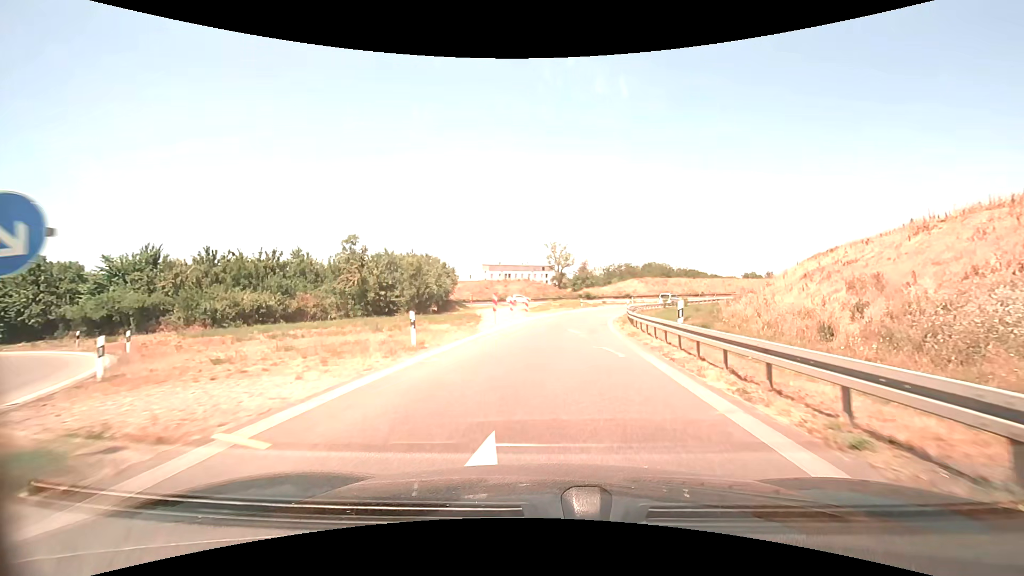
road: motorway_link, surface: asphalt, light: Day
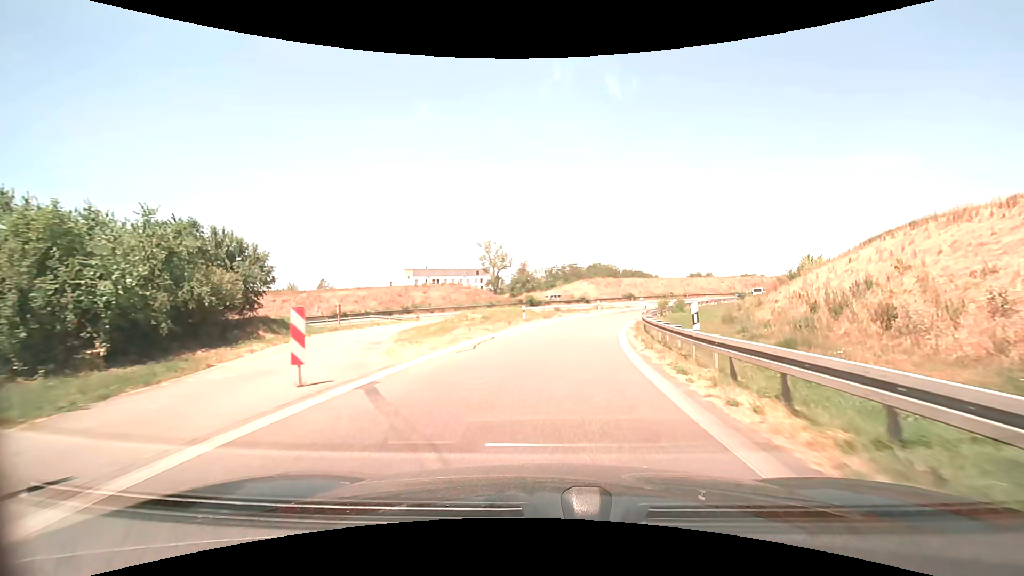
(+1.8, +28.8) m; +7°
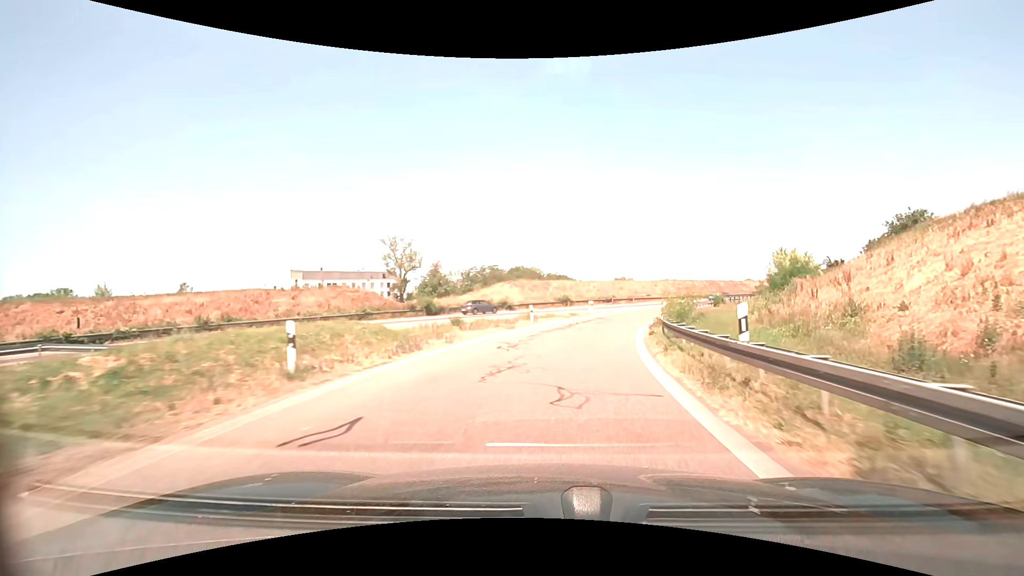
(+1.4, +23.1) m; +9°
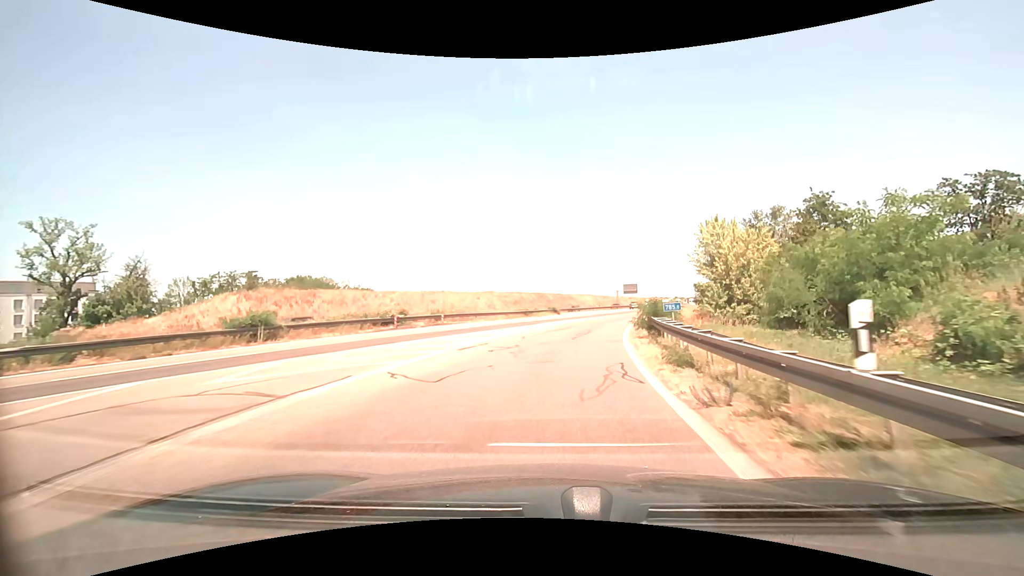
(+7.2, +39.8) m; +21°
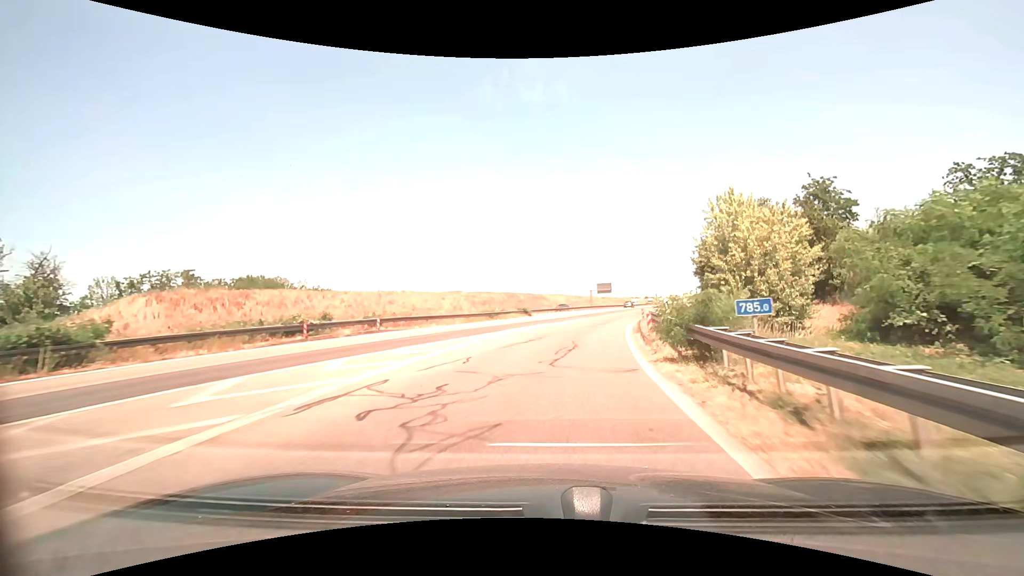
(+0.2, +8.5) m; +3°
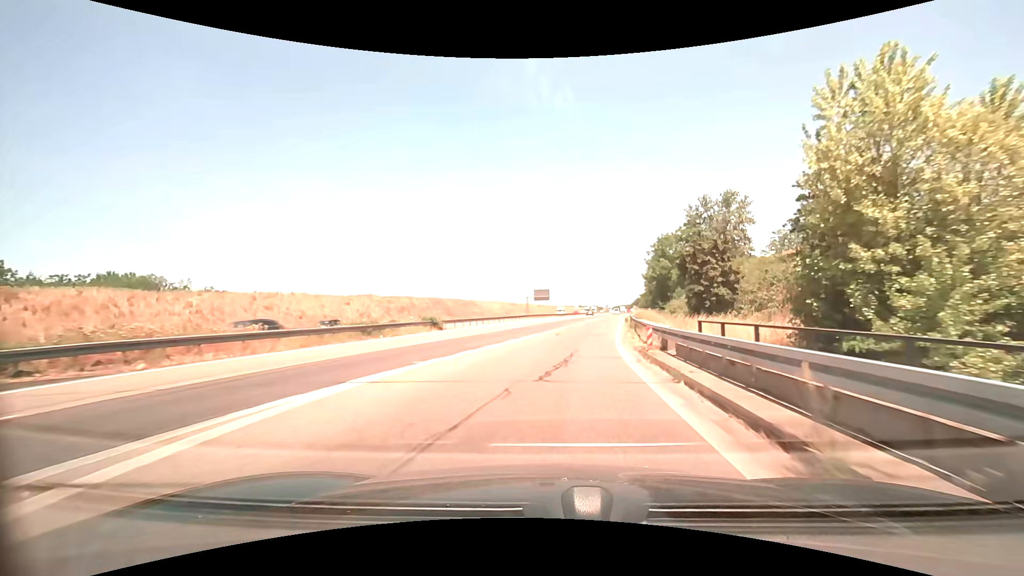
(+1.1, +17.5) m; +7°
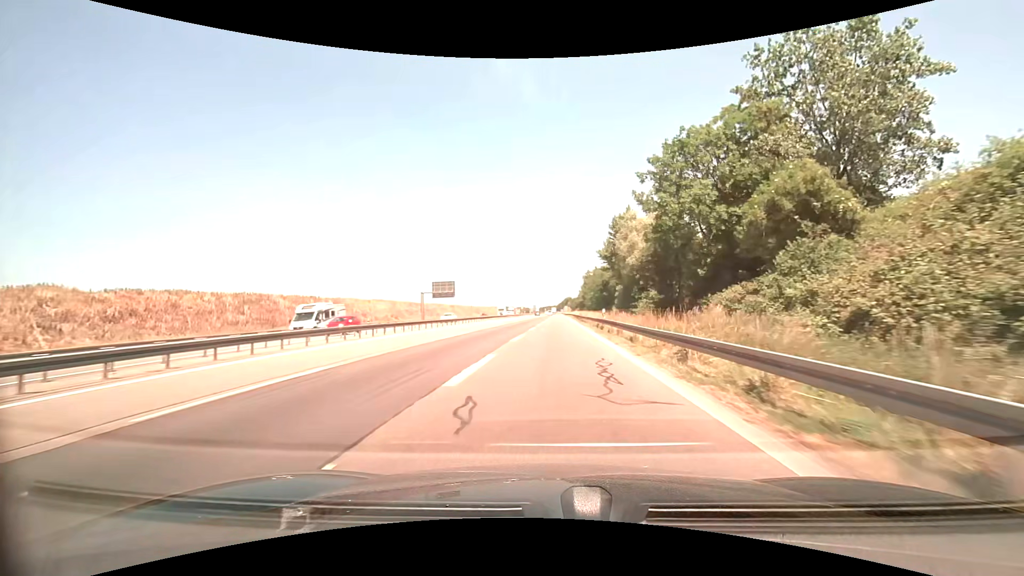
(+5.1, +48.4) m; +8°
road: motorway
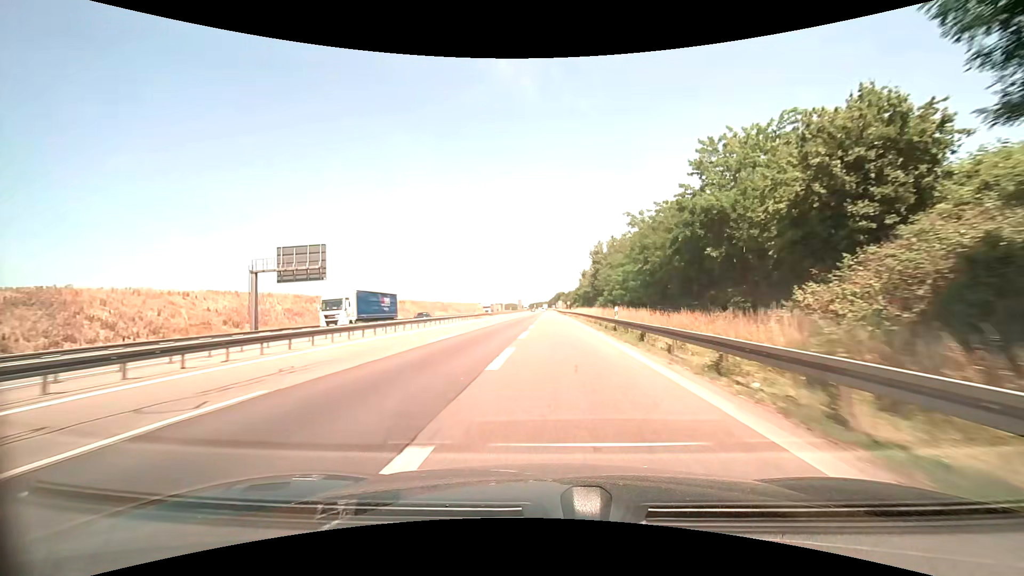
(+1.3, +58.5) m; +1°
(0, +10) (0, +20) (0, +30) (0, +40) (0, +50) (0, +60) (0, +70) (0, +80) (-1, +90) (-1, +100) m
